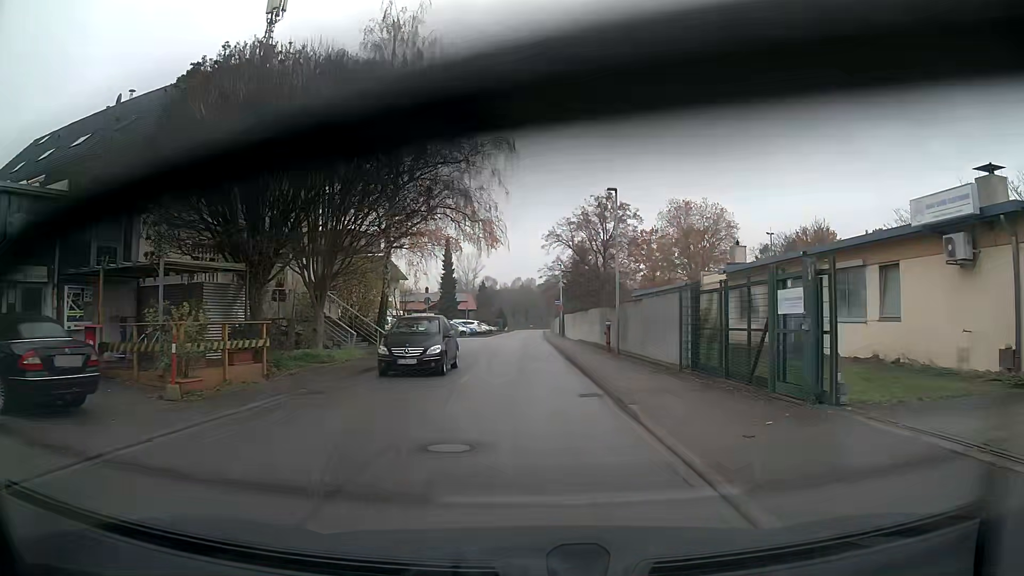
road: unclassified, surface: asphalt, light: Day
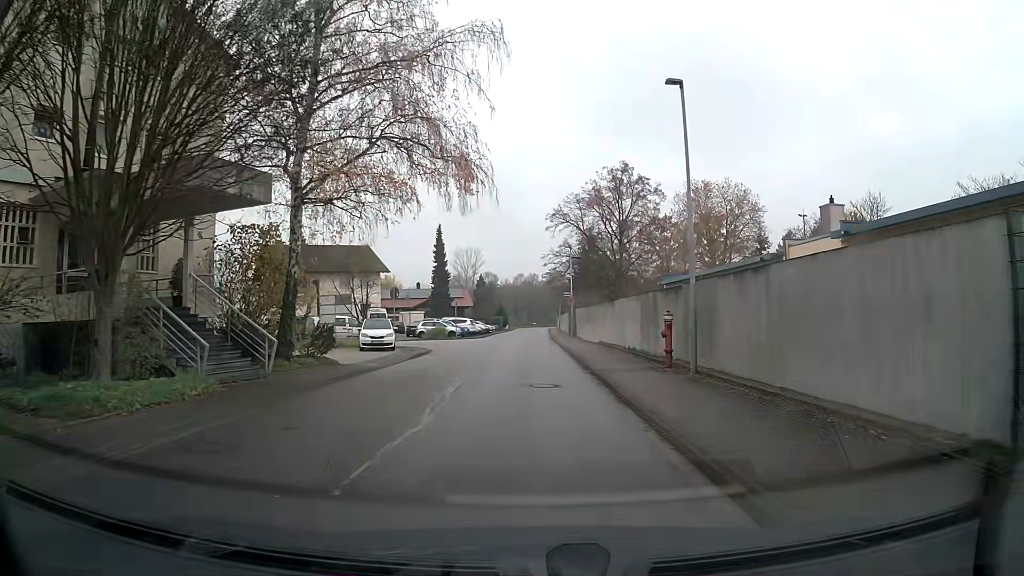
(0.0, +12.1) m; 0°
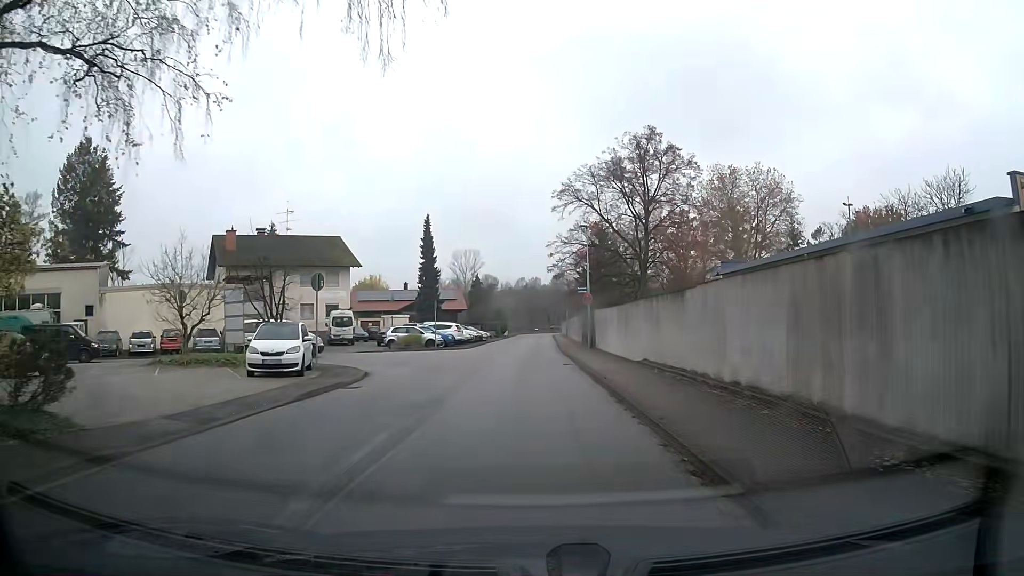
(0.0, +13.0) m; 0°
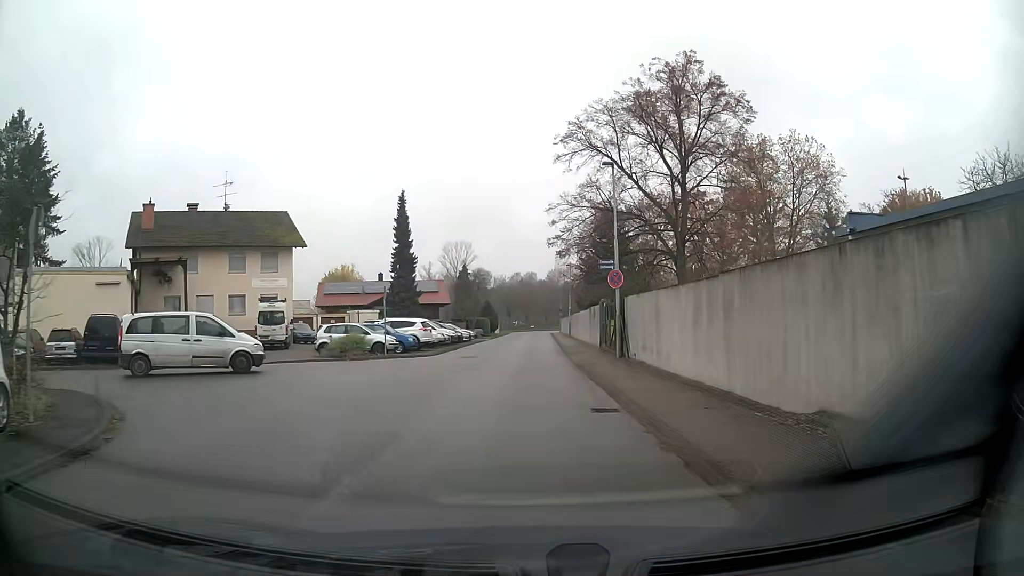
(0.0, +13.7) m; 0°
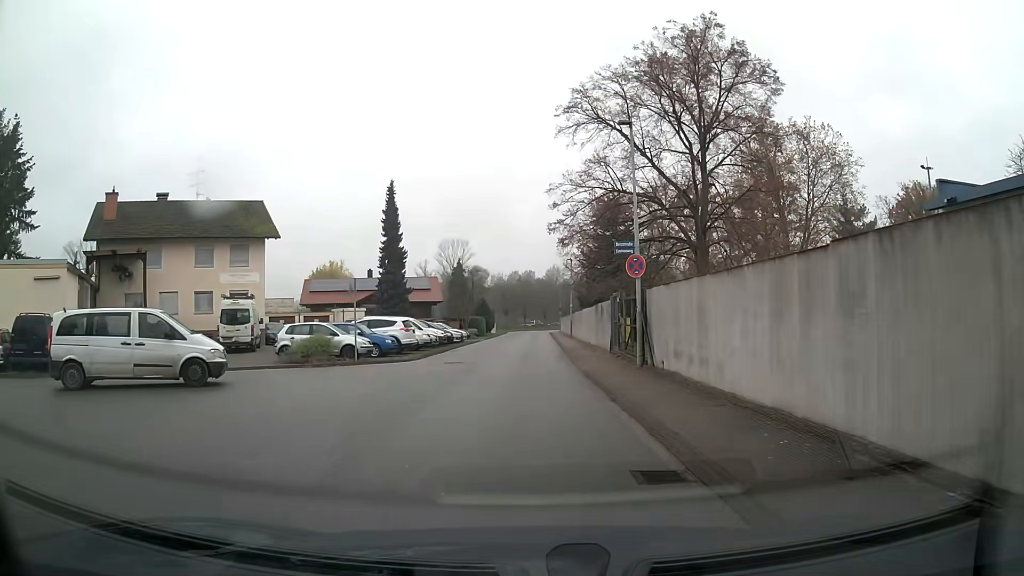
(0.0, +4.7) m; 0°
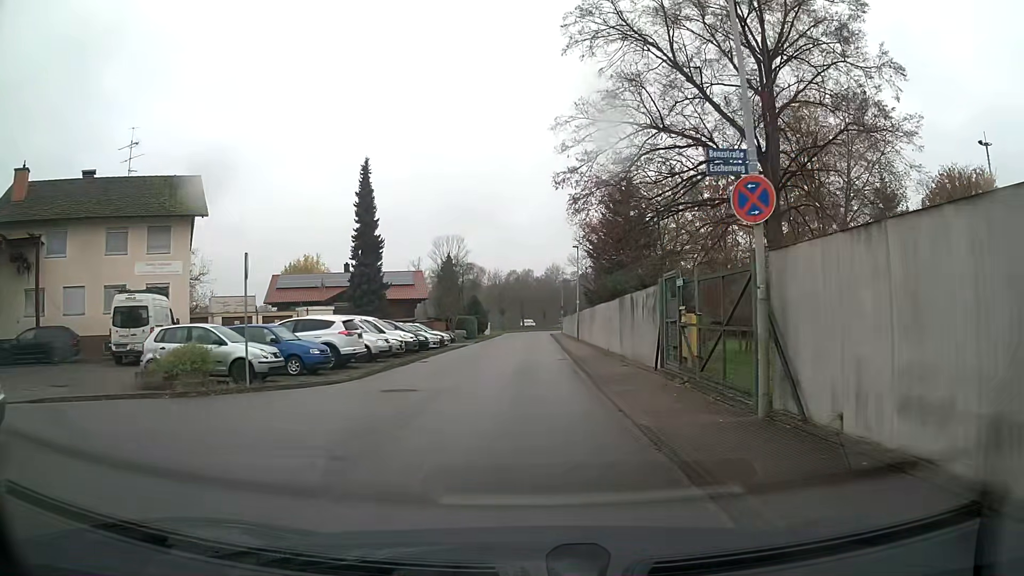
(0.0, +9.7) m; 0°
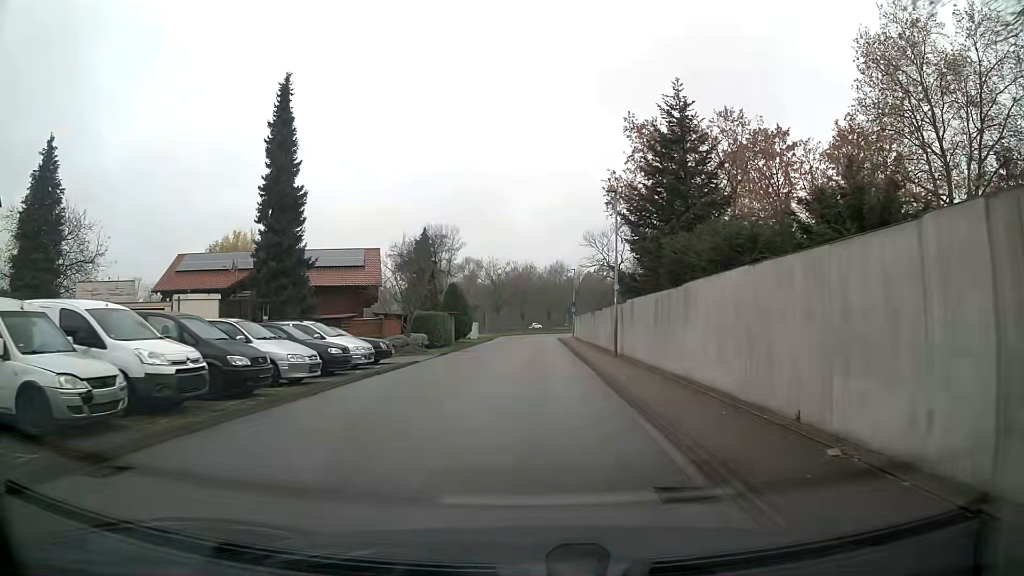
(-0.1, +20.3) m; 0°
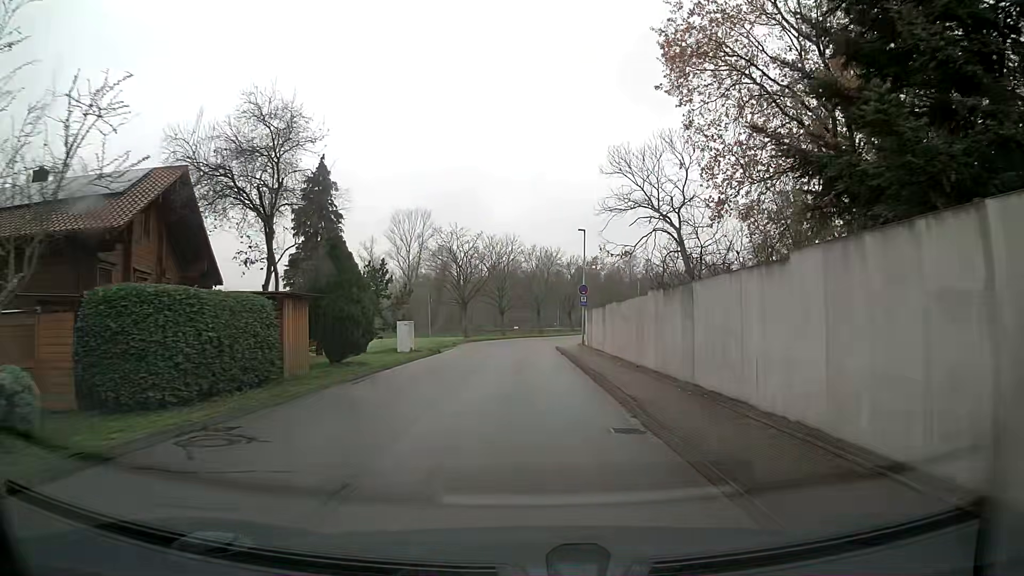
(+0.4, +27.3) m; +1°
(0, +10) (0, +20) (0, +30) (0, +40) (+2, +50) (+4, +60) (+7, +69) (+11, +78) (+17, +87) (+23, +95) m
